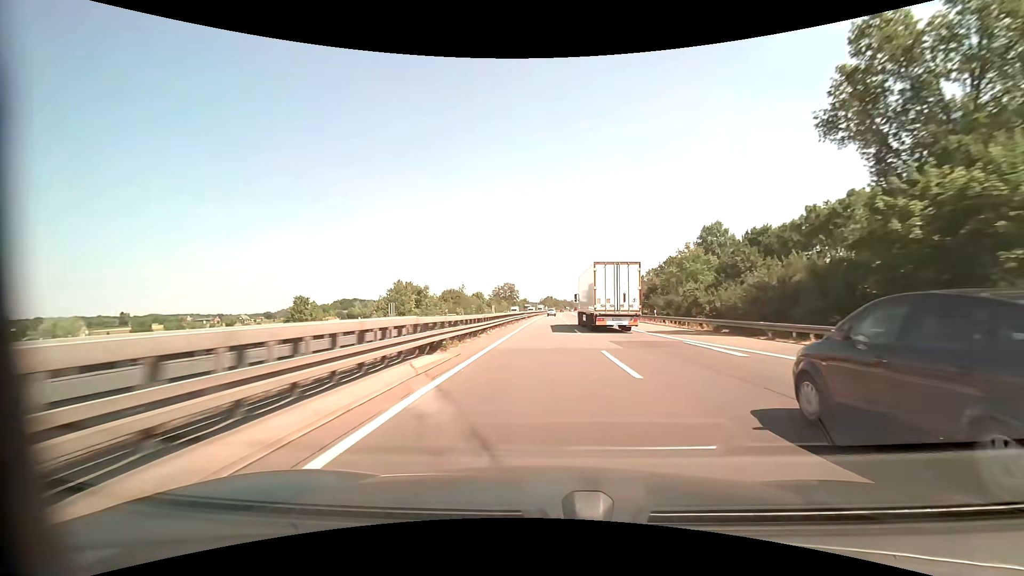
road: motorway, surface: asphalt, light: Day
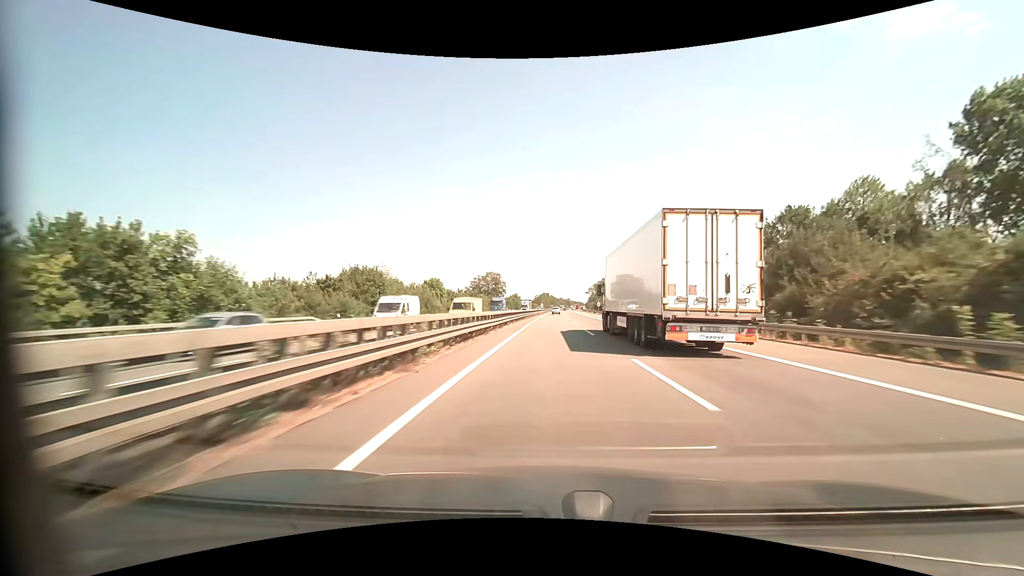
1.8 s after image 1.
(-0.1, +57.6) m; 0°
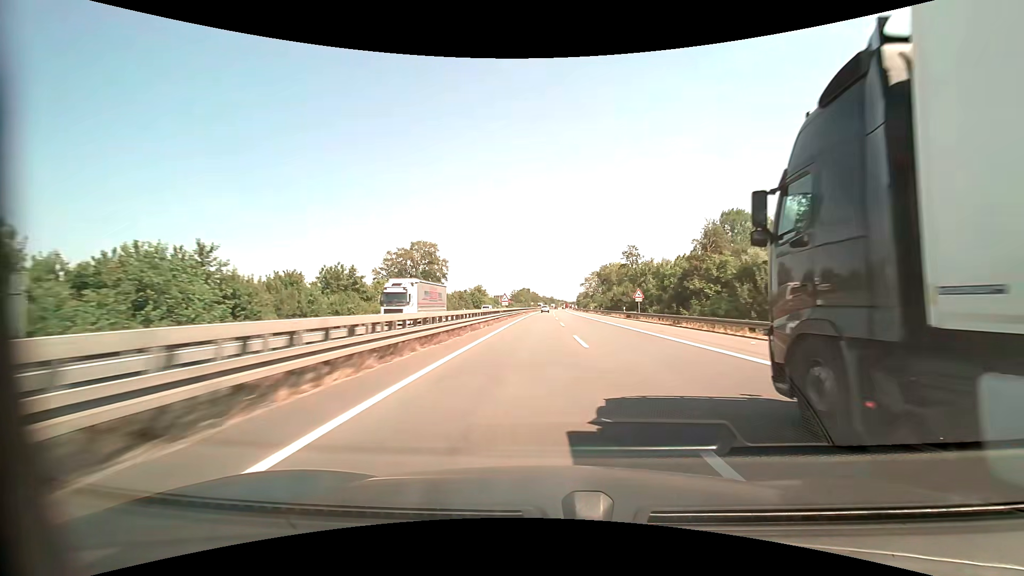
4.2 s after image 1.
(+1.7, +80.2) m; +2°
(0, +10) (0, +20) (0, +30) (0, +40) (0, +50) (0, +60) (+1, +70) (+1, +80) (+1, +90) (+1, +100) m
